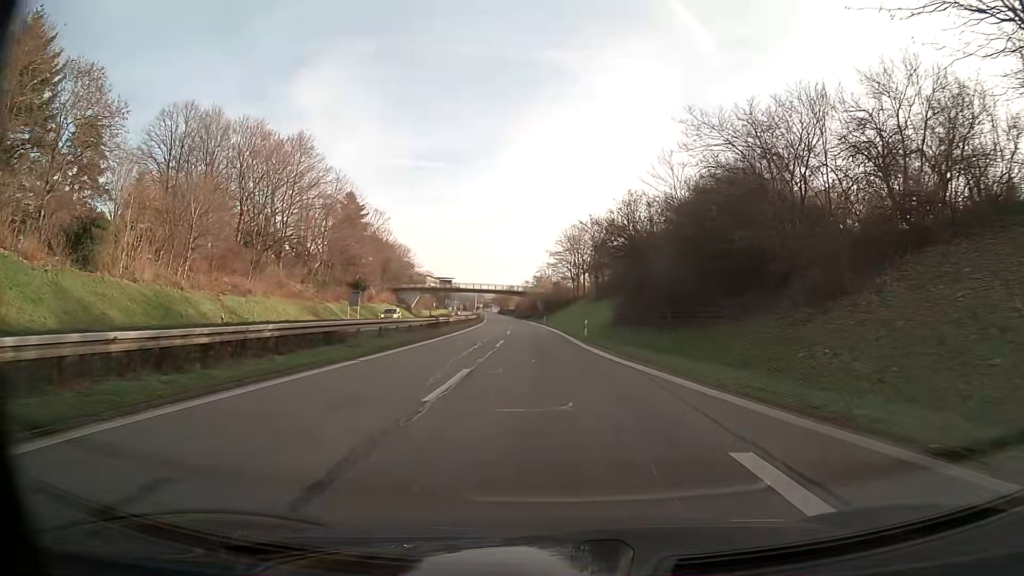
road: trunk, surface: asphalt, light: Day
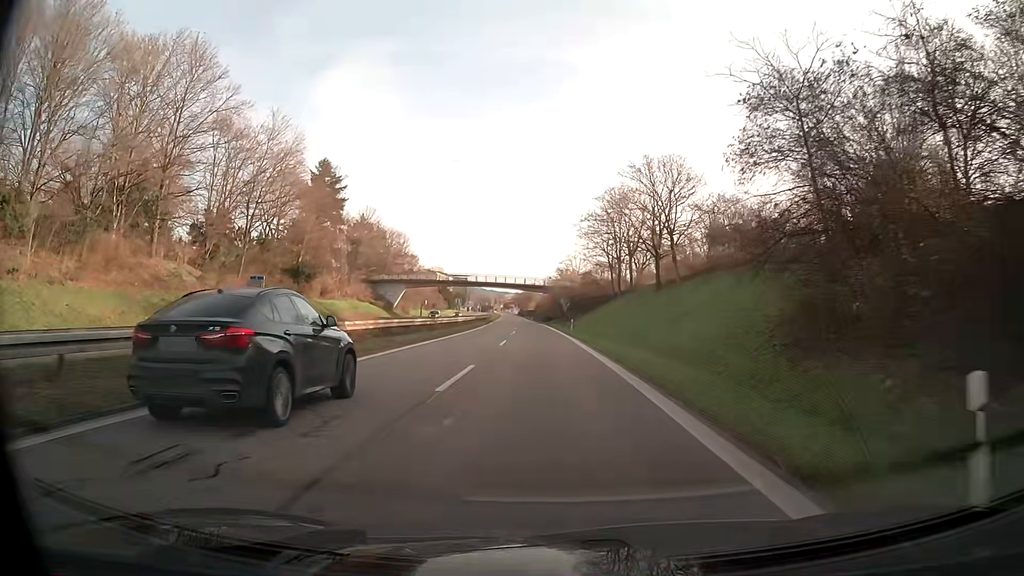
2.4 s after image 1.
(-0.6, +34.6) m; -2°
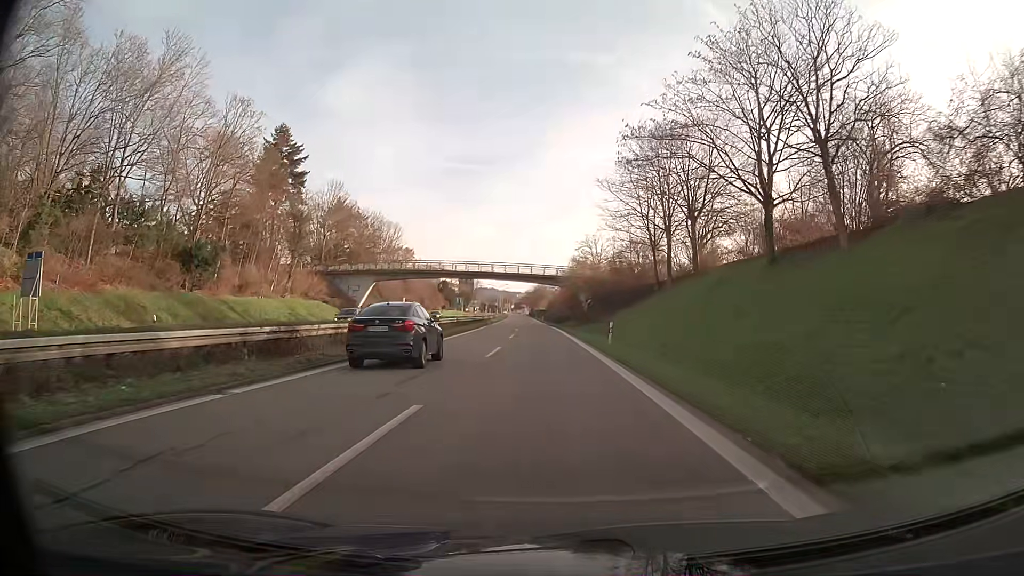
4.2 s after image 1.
(-0.2, +26.0) m; -1°
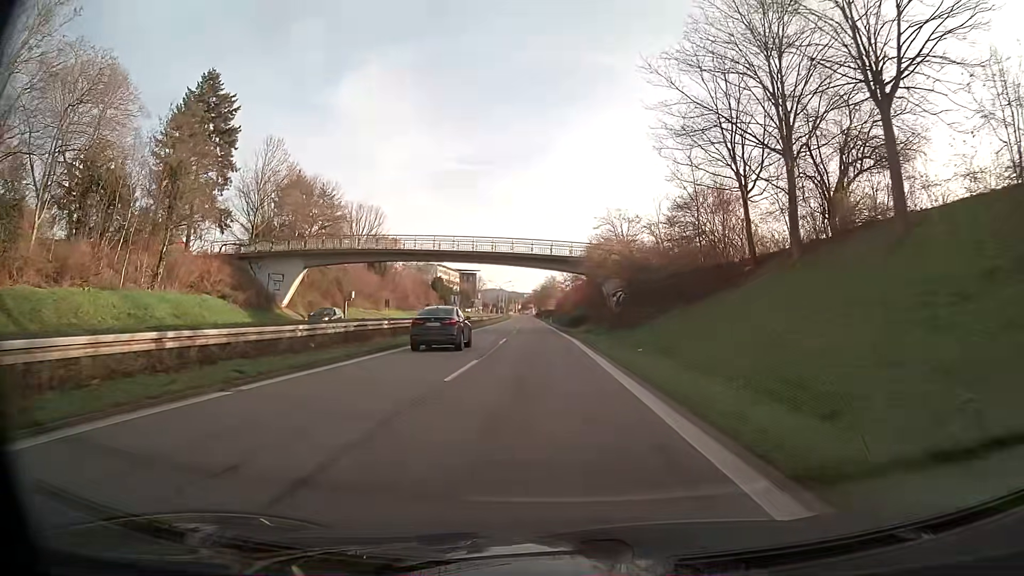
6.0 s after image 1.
(-0.2, +26.0) m; -1°
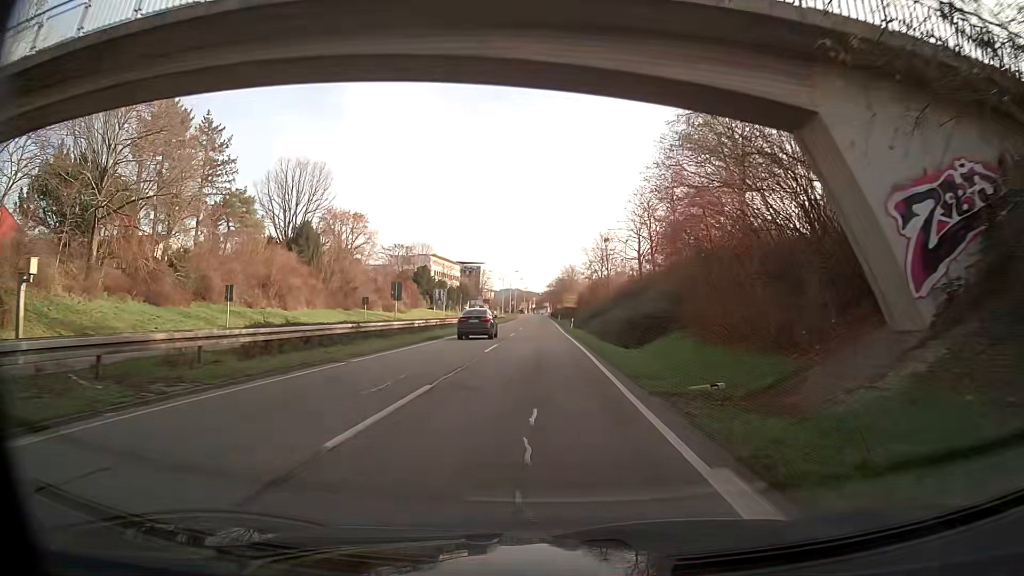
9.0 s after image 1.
(-0.6, +43.3) m; -2°
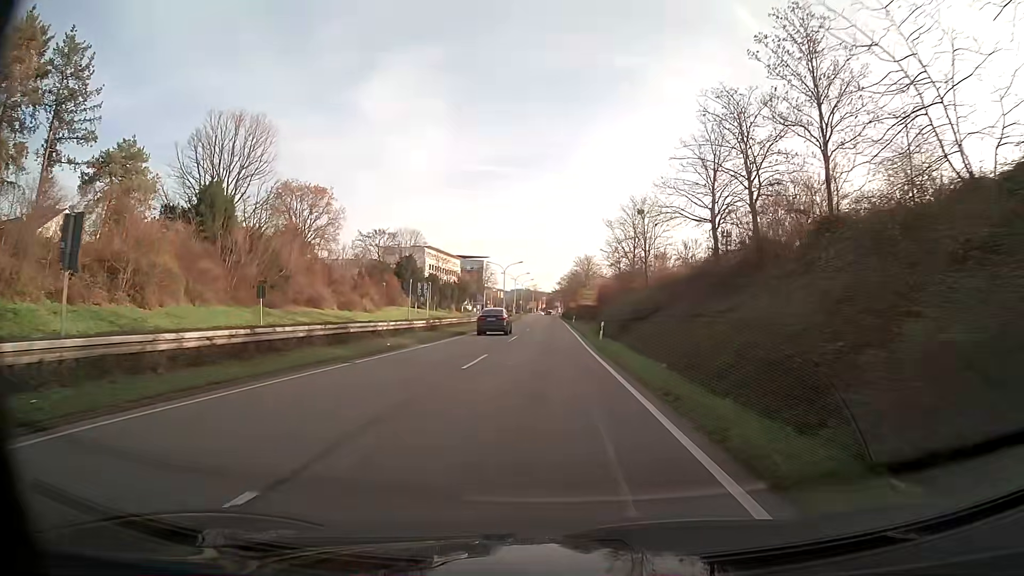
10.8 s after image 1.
(-0.2, +26.0) m; -1°
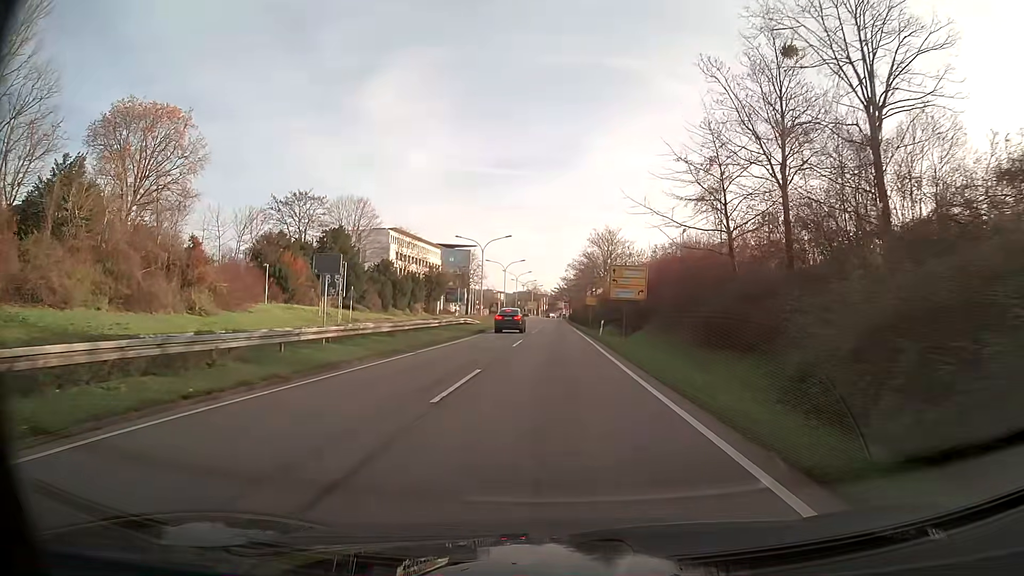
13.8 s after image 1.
(-0.2, +42.5) m; 0°
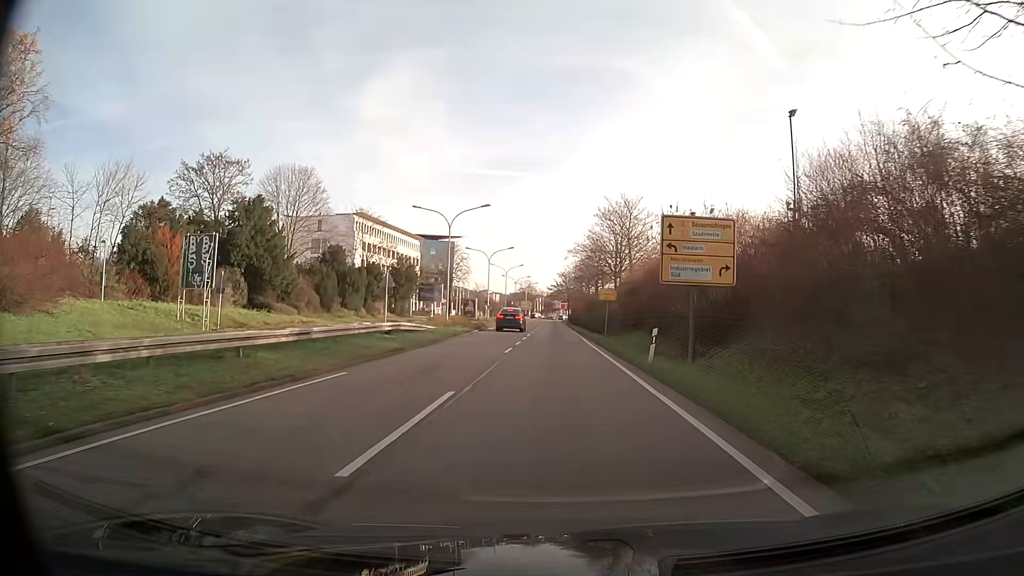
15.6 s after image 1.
(0.0, +22.7) m; 0°
